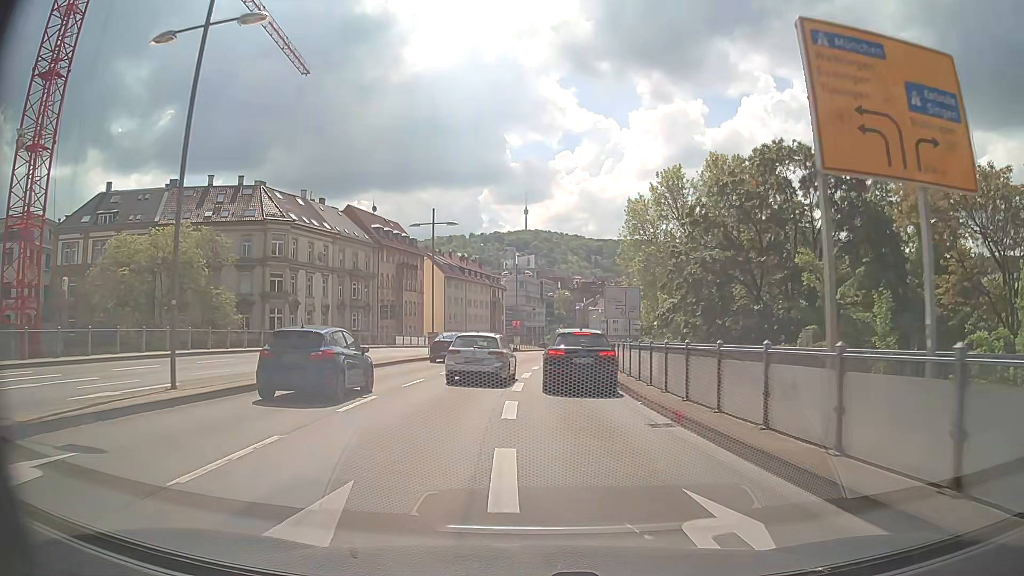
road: primary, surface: asphalt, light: Day
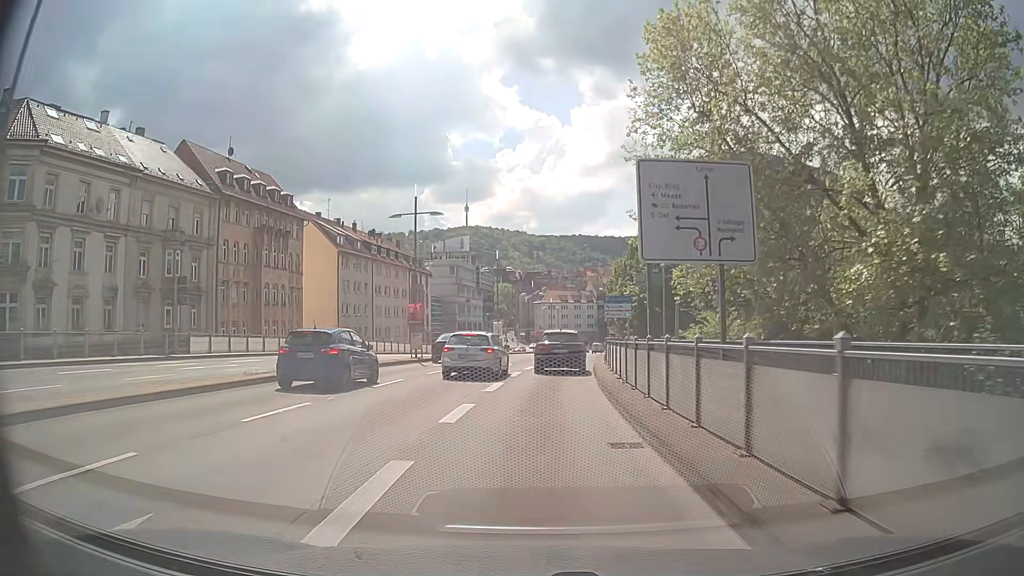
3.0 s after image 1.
(+1.5, +31.9) m; +5°
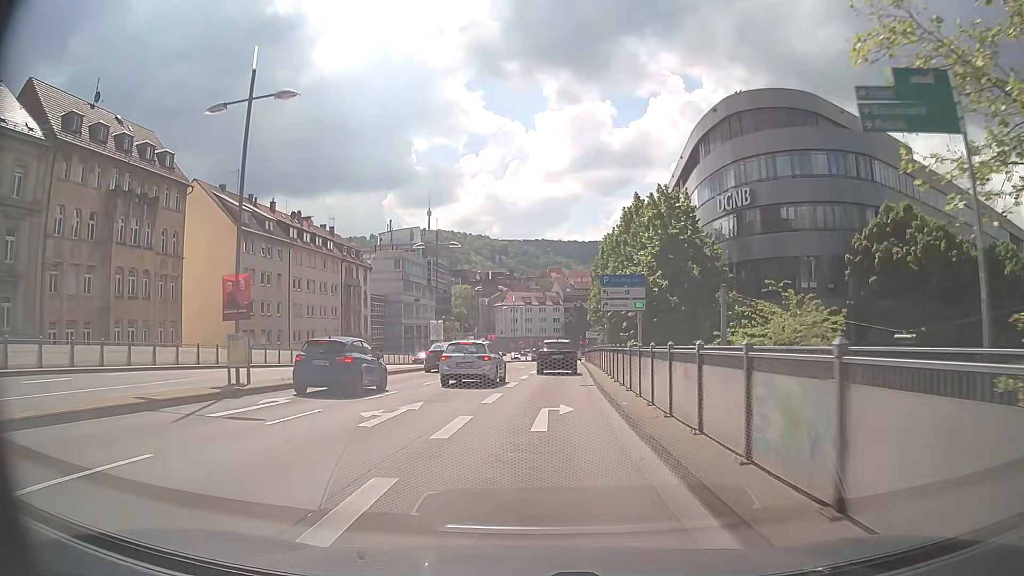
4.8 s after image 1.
(+0.5, +19.0) m; +3°
(0, +10) (+1, +20) (+1, +30) (+2, +40) (+2, +50) (+3, +60) (+4, +70) (+4, +80) (+5, +90) (+7, +100) m
